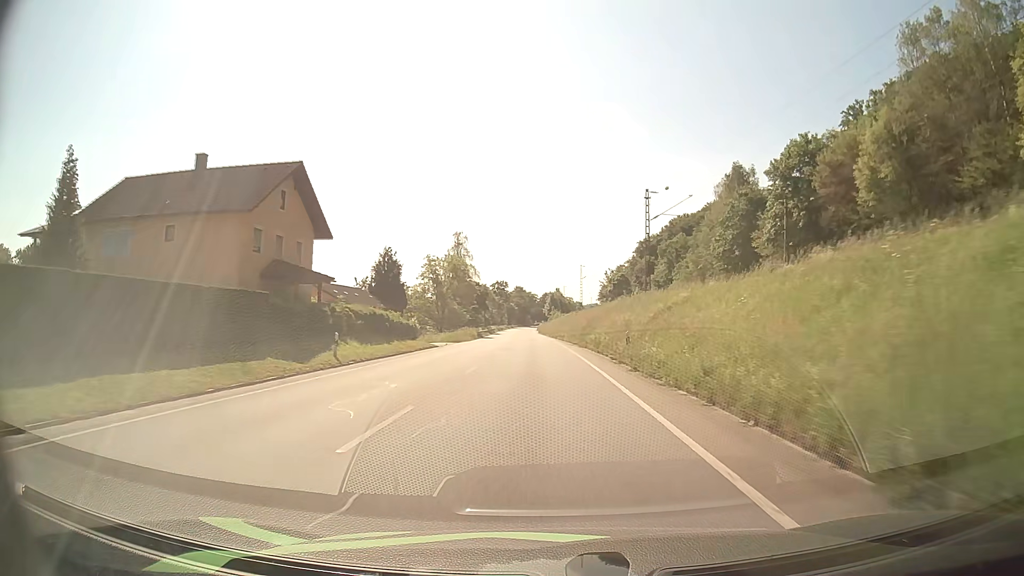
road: primary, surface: asphalt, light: Day
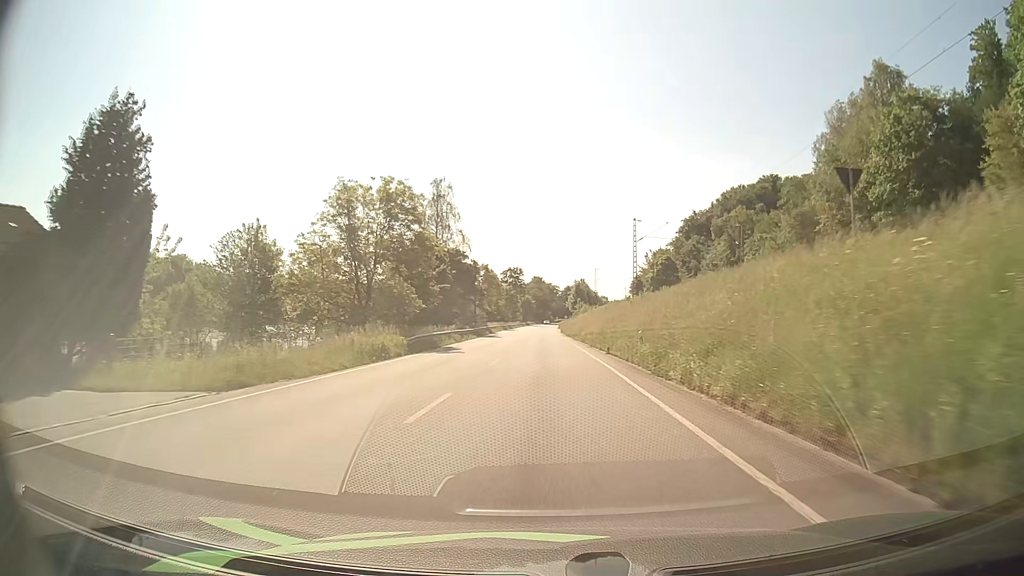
(-0.8, +47.1) m; -2°
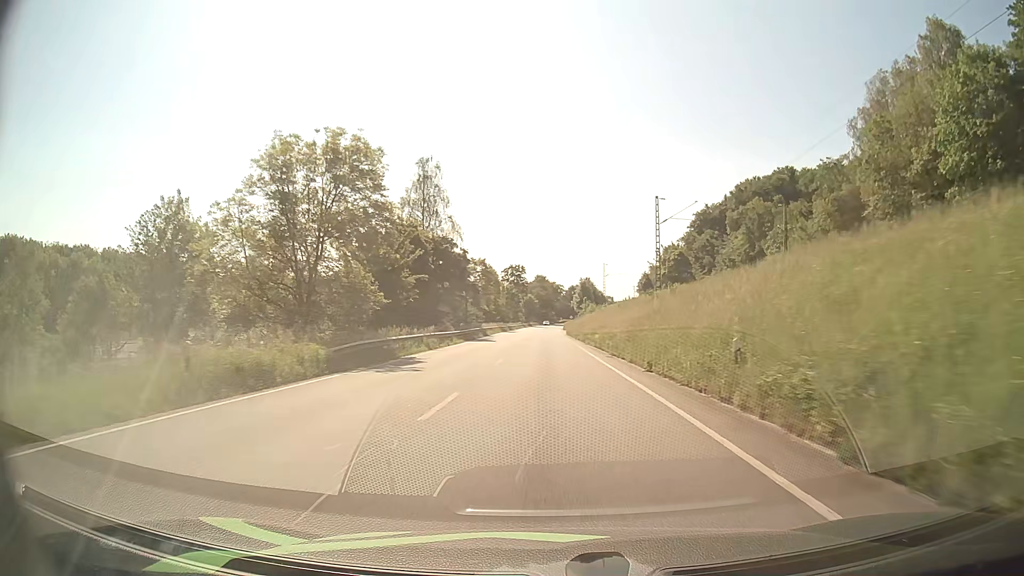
(-0.1, +11.9) m; 0°
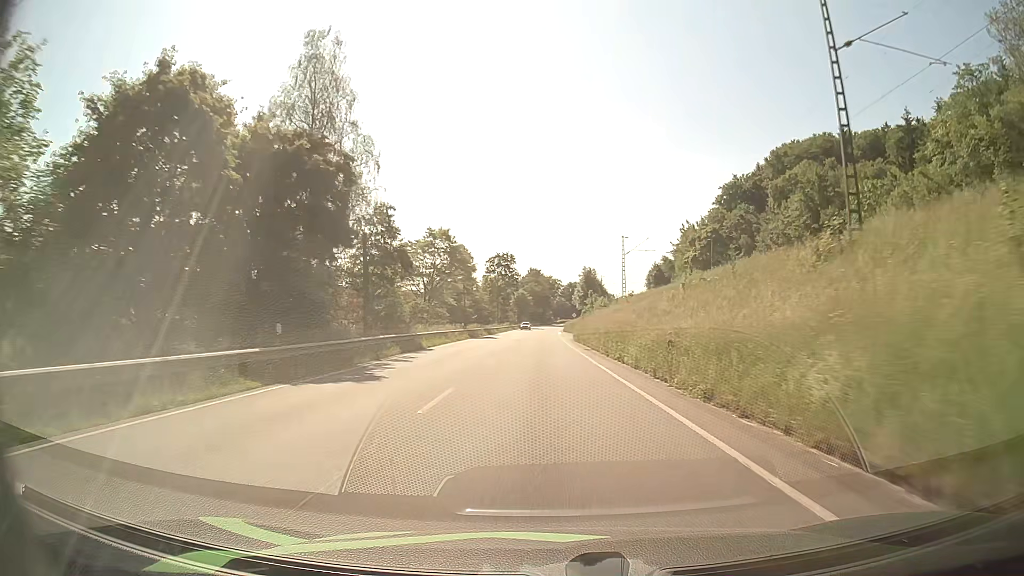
(+0.1, +36.1) m; 0°
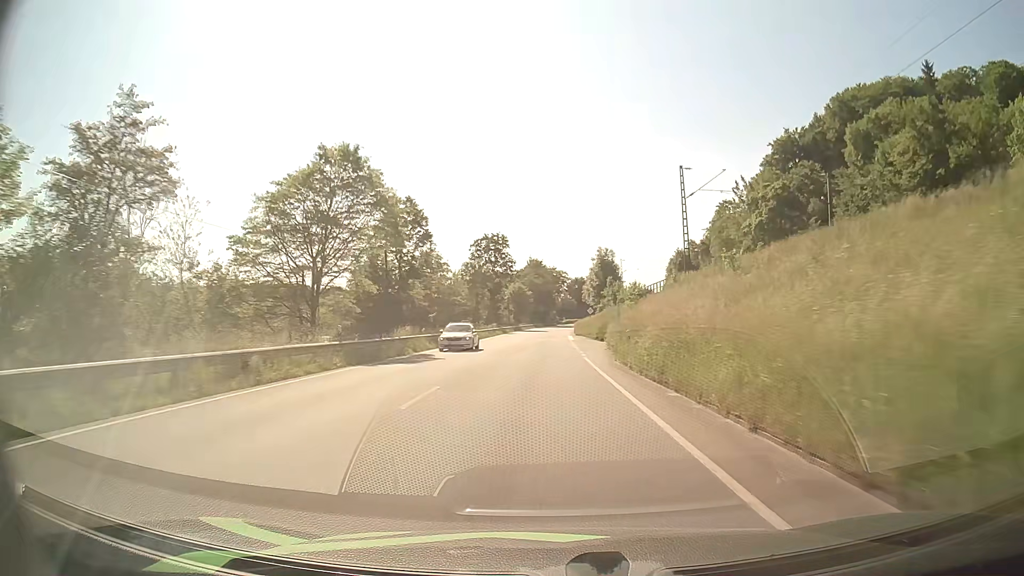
(0.0, +36.4) m; 0°
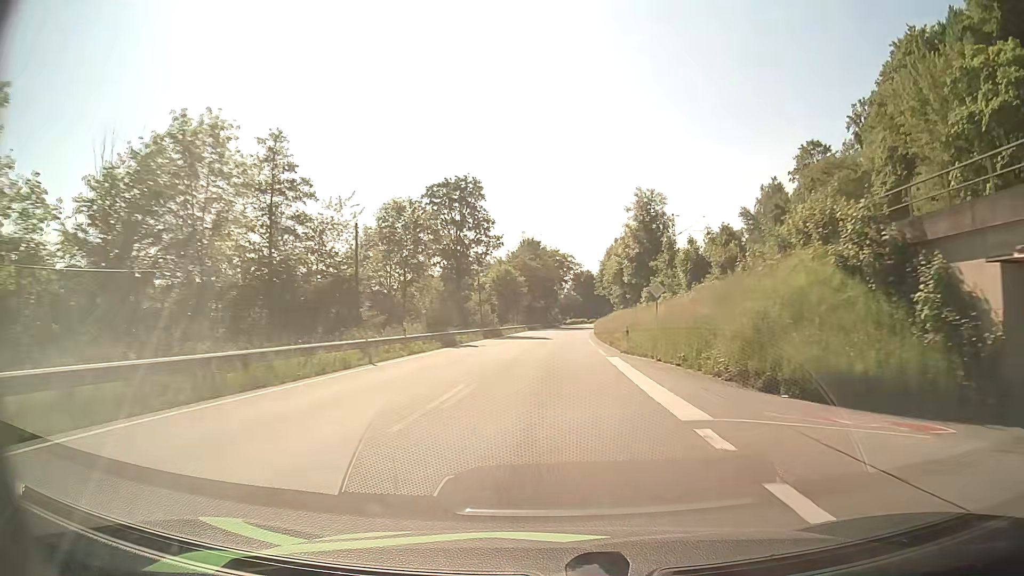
(-0.3, +49.1) m; 0°
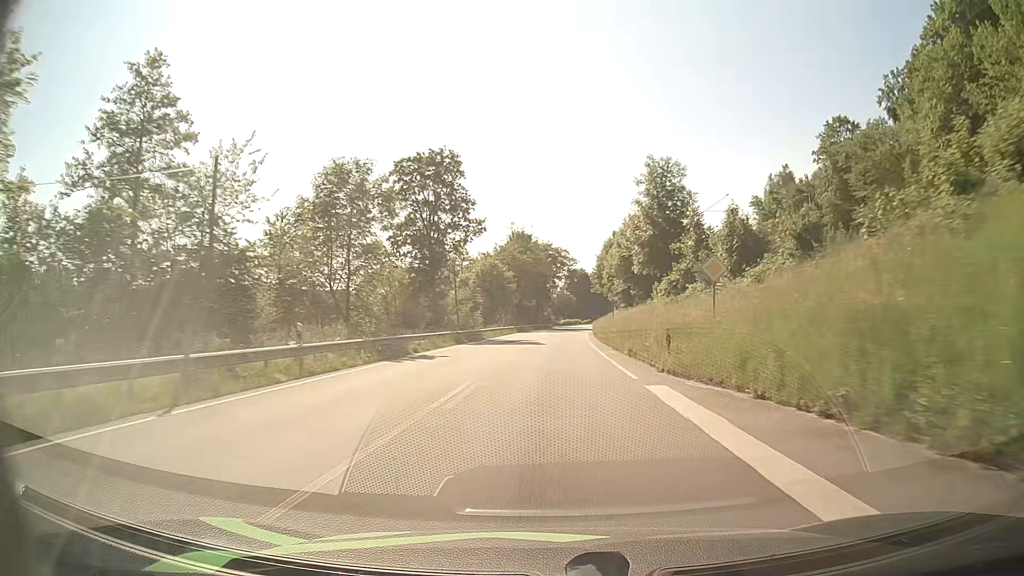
(0.0, +12.3) m; 0°
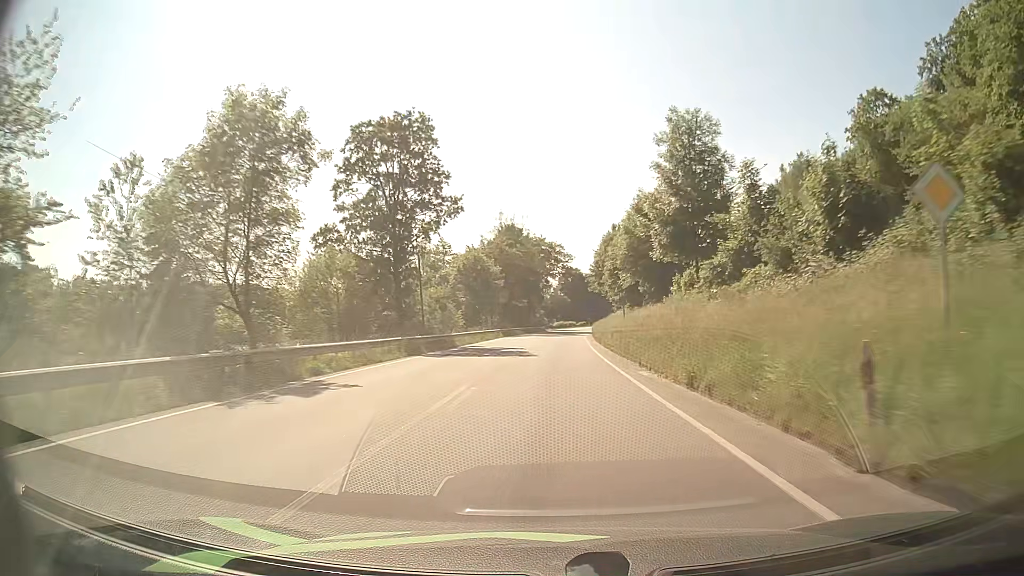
(+0.1, +12.4) m; +1°
(0, +10) (0, +20) (0, +30) (+1, +40) (+1, +50) (+1, +60) (+2, +70) (+2, +80) (+3, +90) (+4, +100) m
